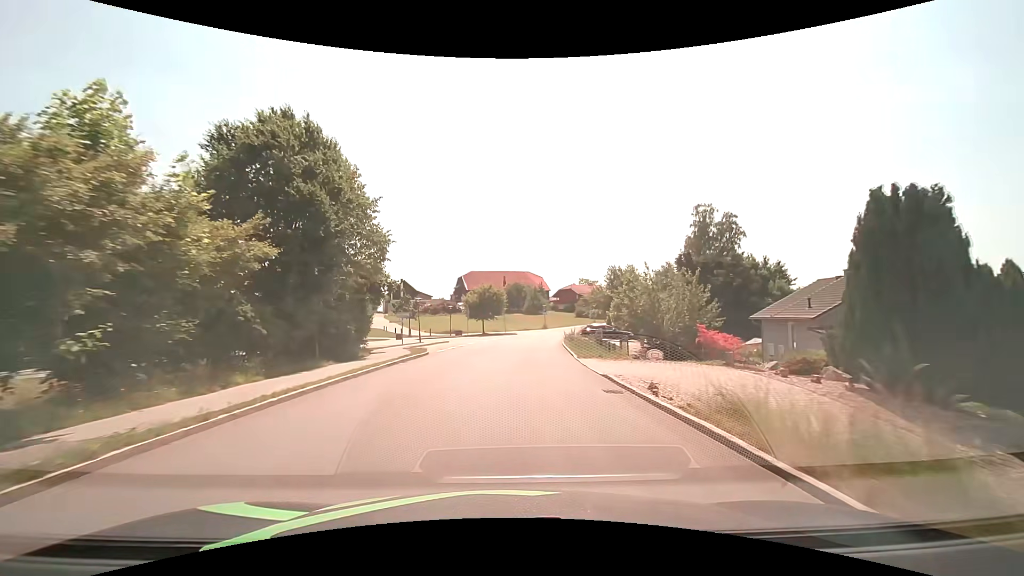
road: tertiary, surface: asphalt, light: Day
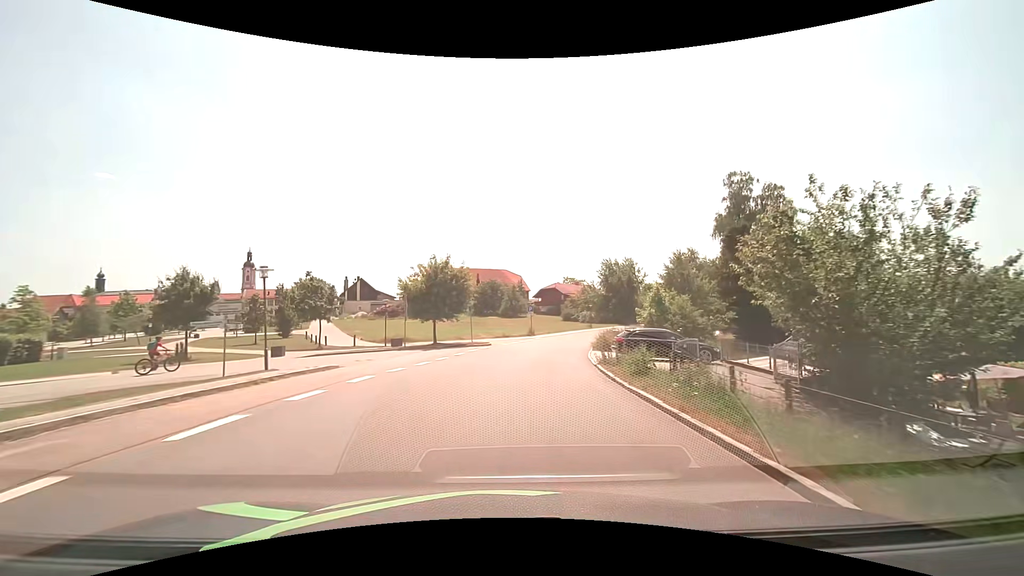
(+0.4, +22.7) m; +3°
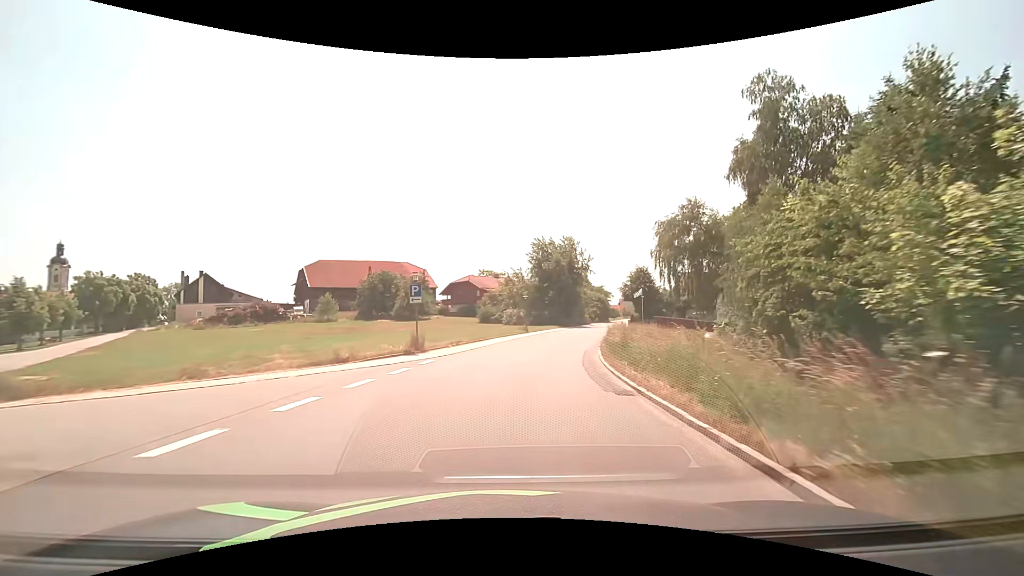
(+2.4, +30.2) m; +10°
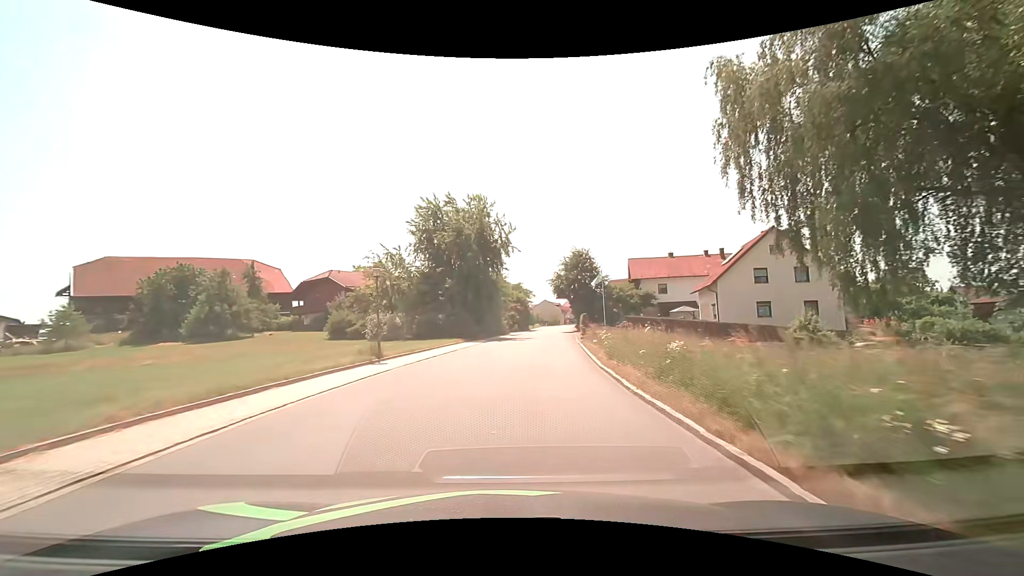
(+2.7, +30.0) m; +10°
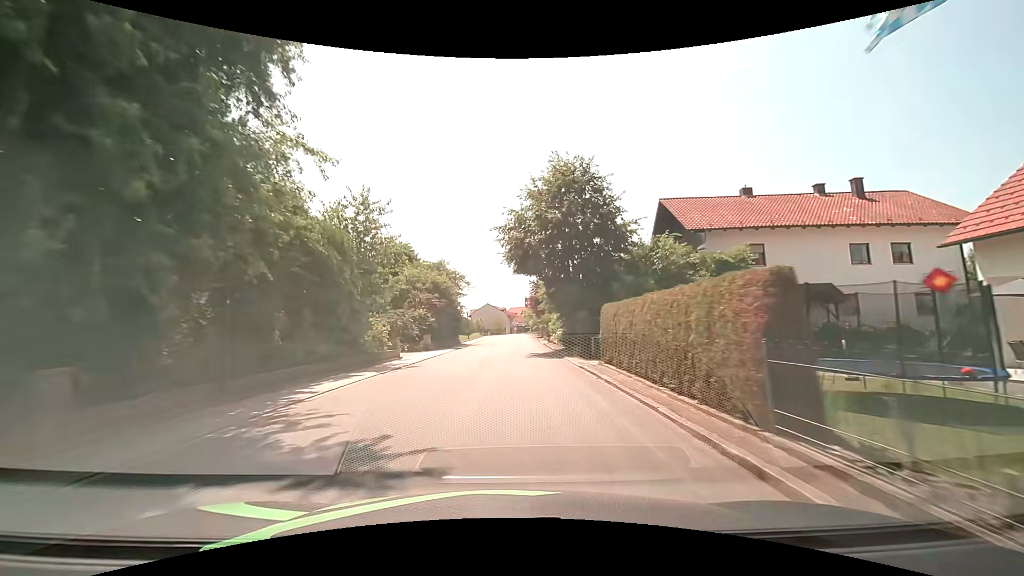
(+2.8, +37.3) m; +7°
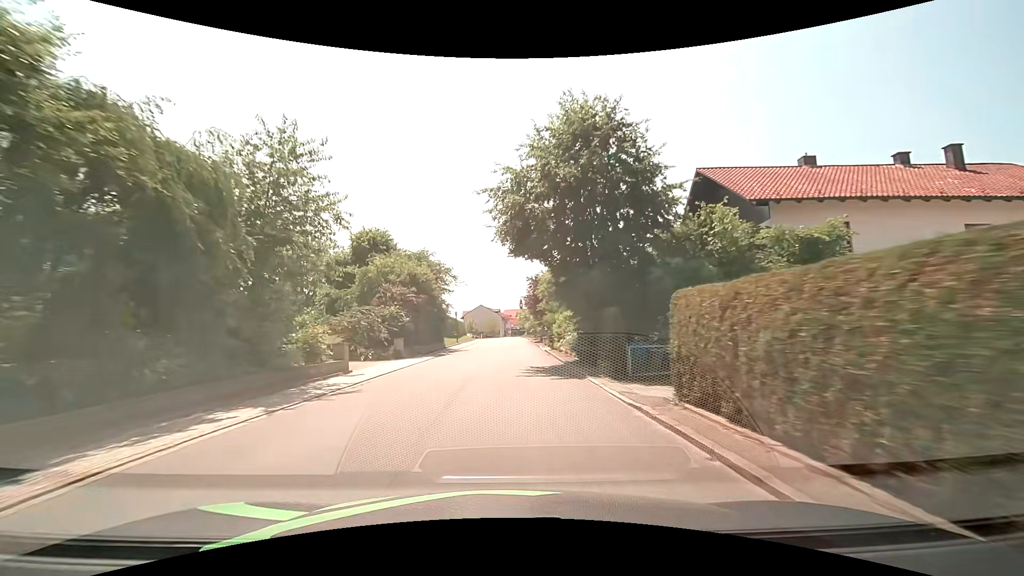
(+0.1, +7.5) m; +1°
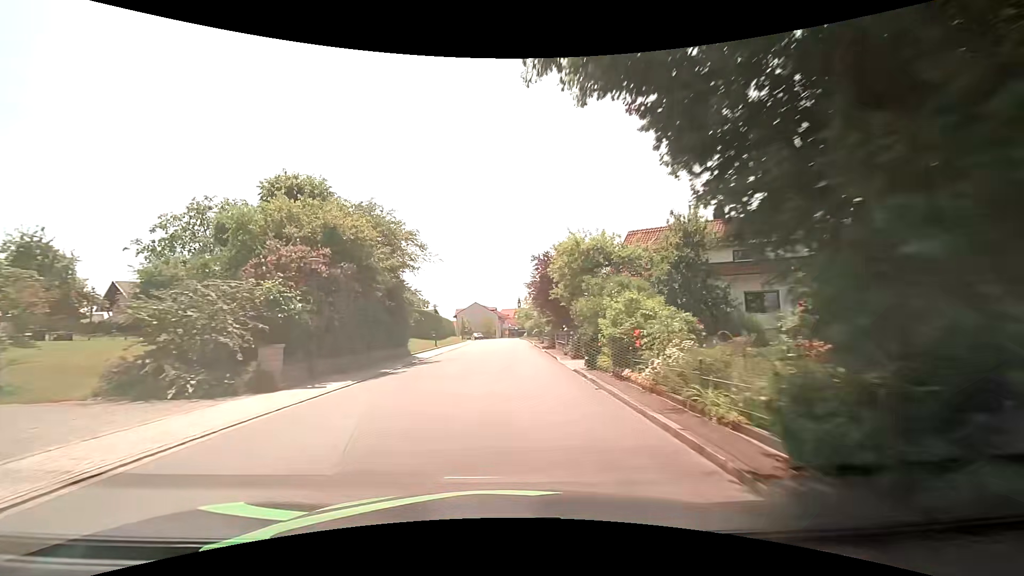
(0.0, +15.1) m; 0°
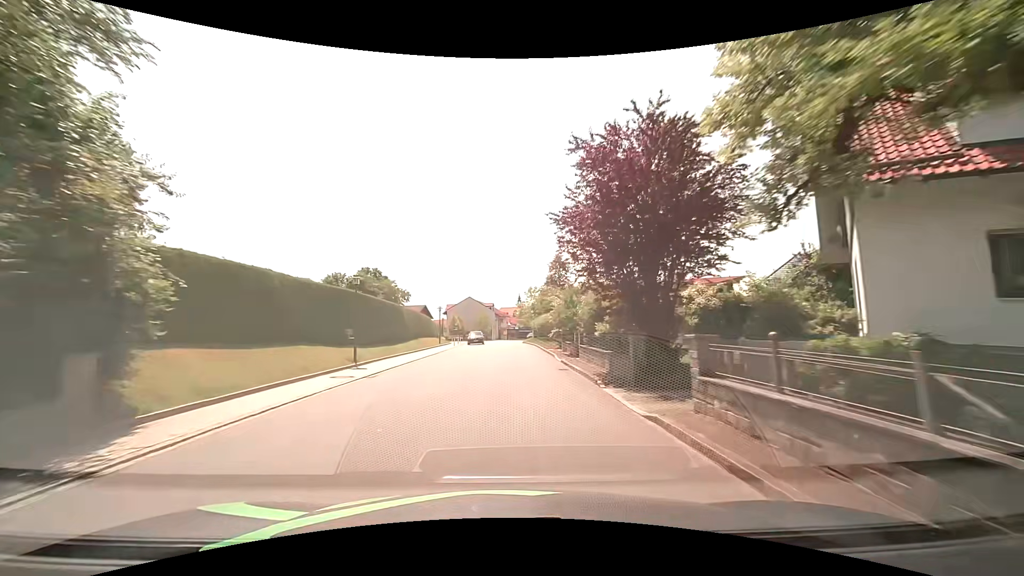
(+0.2, +22.7) m; 0°
(0, +10) (0, +20) (0, +30) (0, +40) (0, +50) (0, +60) (-1, +70) (-4, +80) (-7, +89) (-11, +98) m
